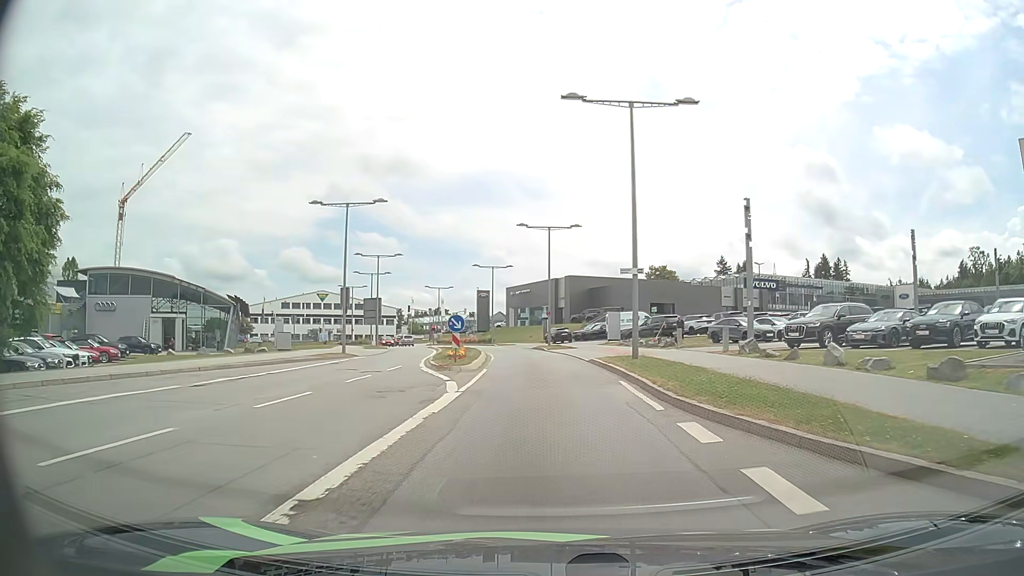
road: secondary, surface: asphalt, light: Day
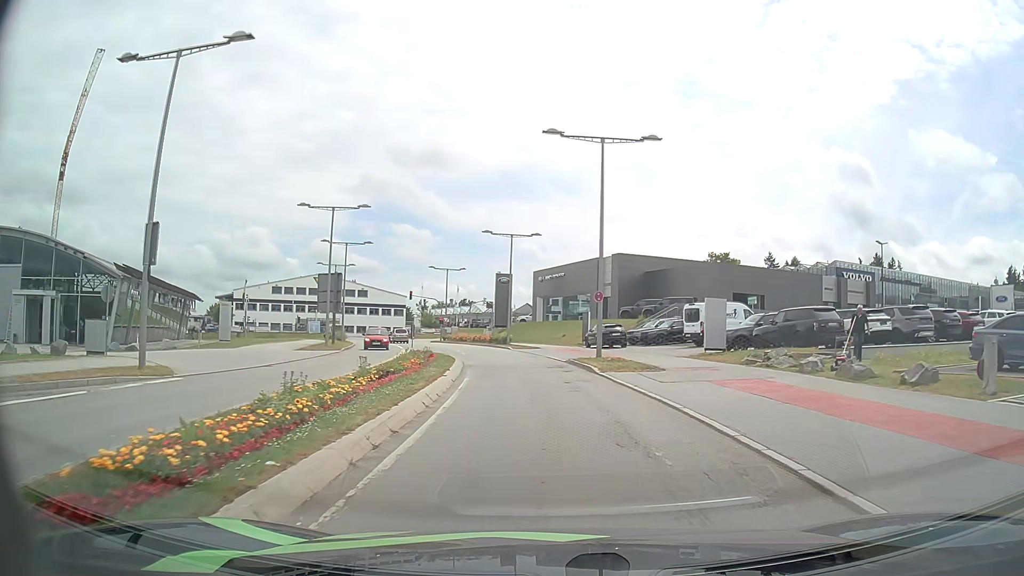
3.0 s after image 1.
(-0.5, +23.8) m; -3°
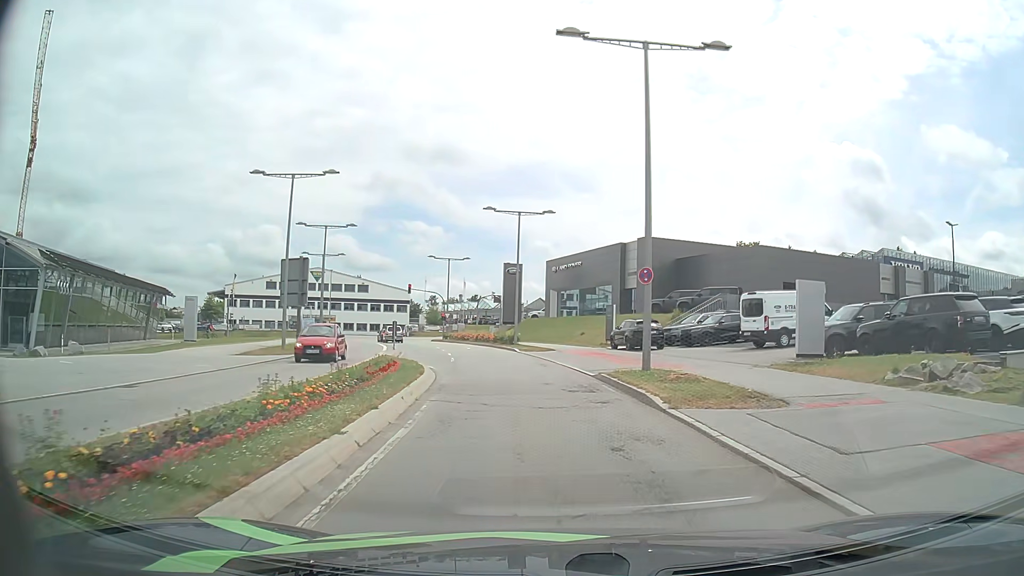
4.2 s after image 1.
(0.0, +9.5) m; -1°
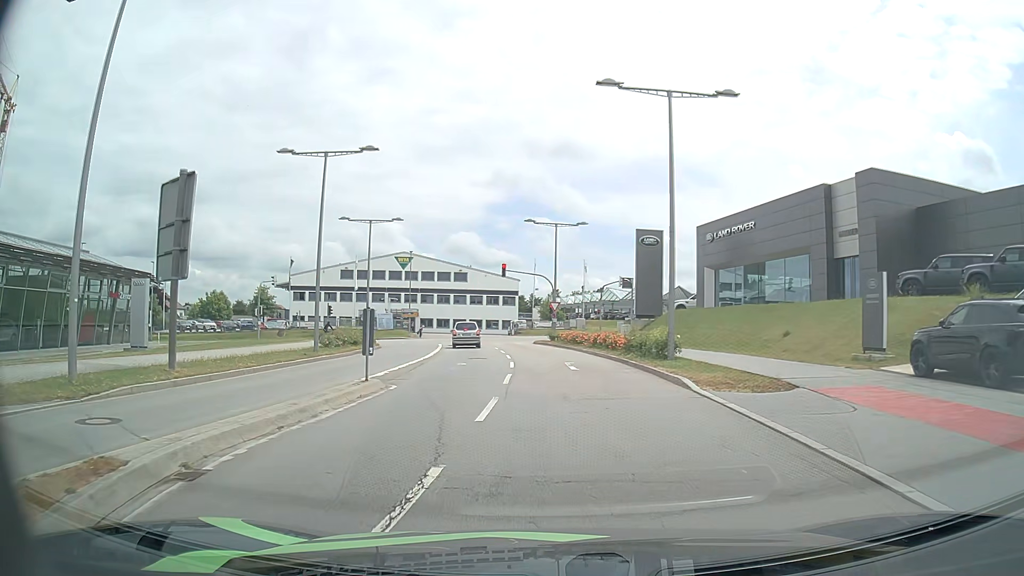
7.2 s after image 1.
(-1.6, +23.3) m; -11°
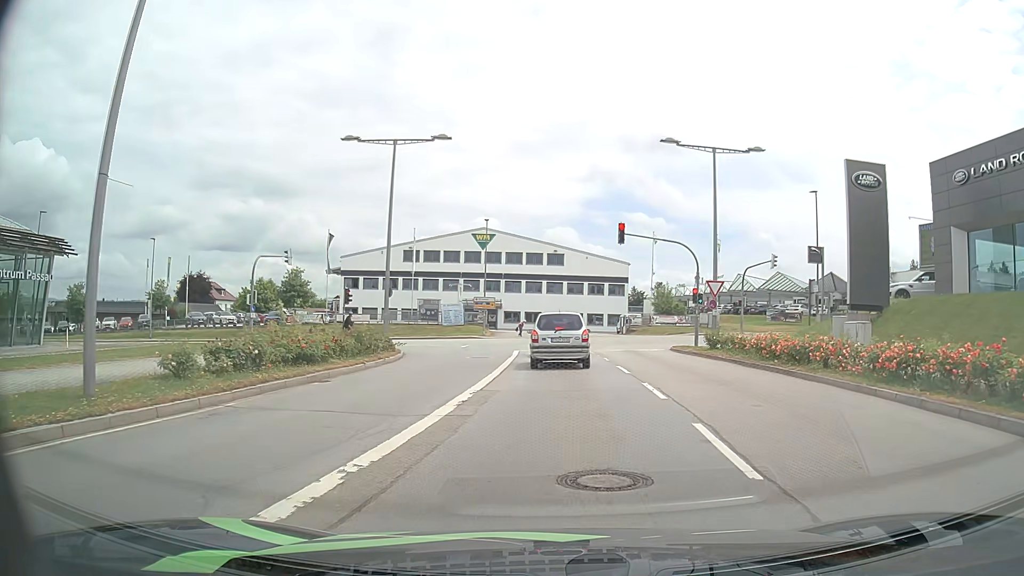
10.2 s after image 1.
(-2.2, +21.4) m; -8°
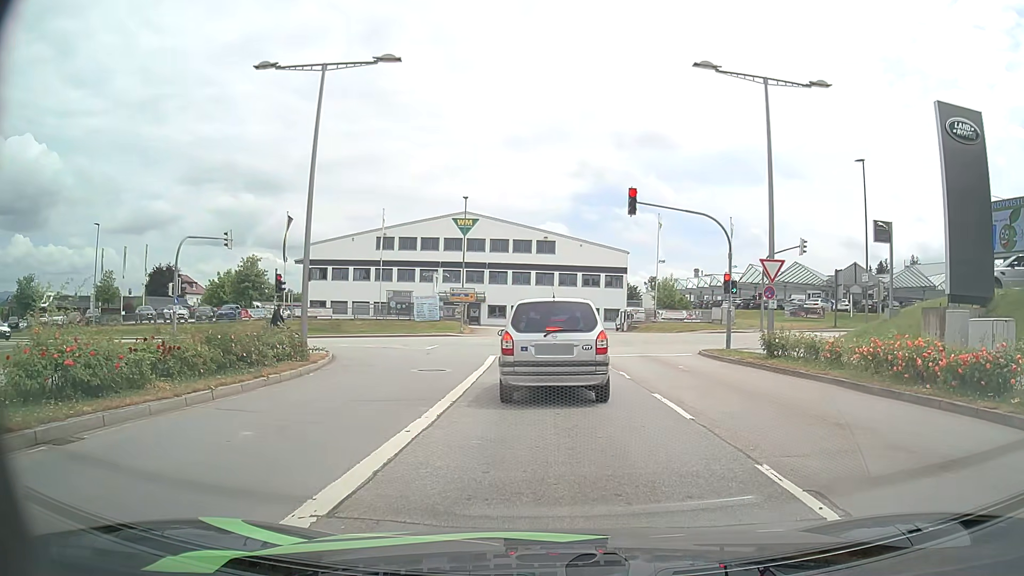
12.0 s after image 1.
(0.0, +8.5) m; 0°
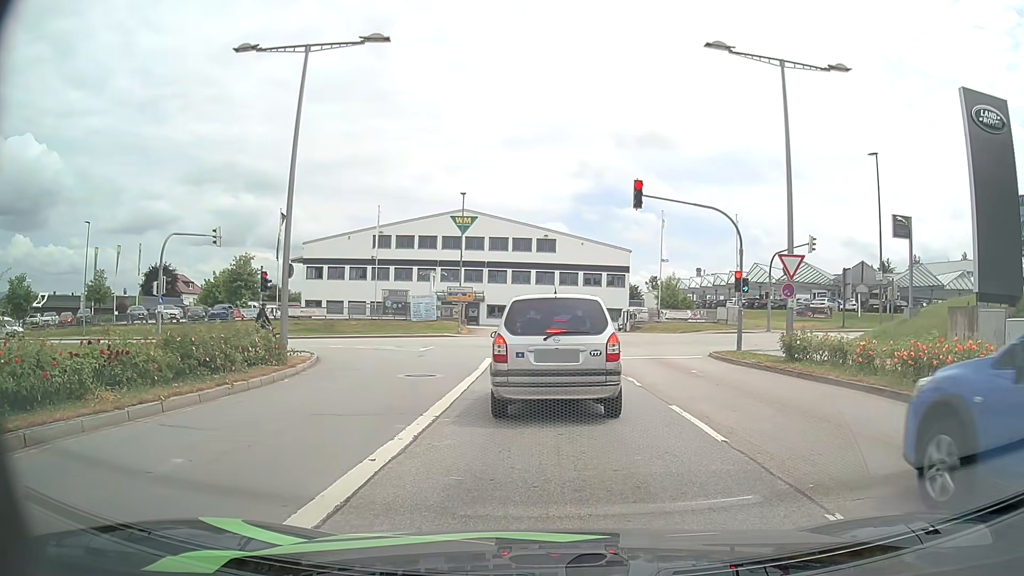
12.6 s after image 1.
(0.0, +1.5) m; 0°
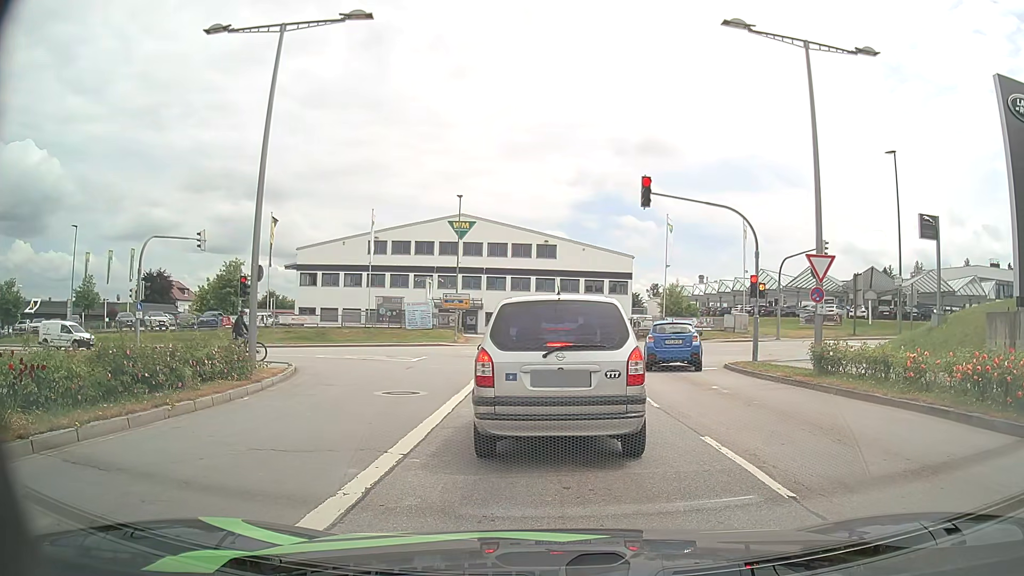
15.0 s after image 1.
(+0.1, +2.0) m; +2°
(0, +10) (-1, +20) (-3, +30) (-9, +38) (-18, +42) (-27, +44) (-37, +43) (-47, +43) (-57, +42) (-67, +41) m
